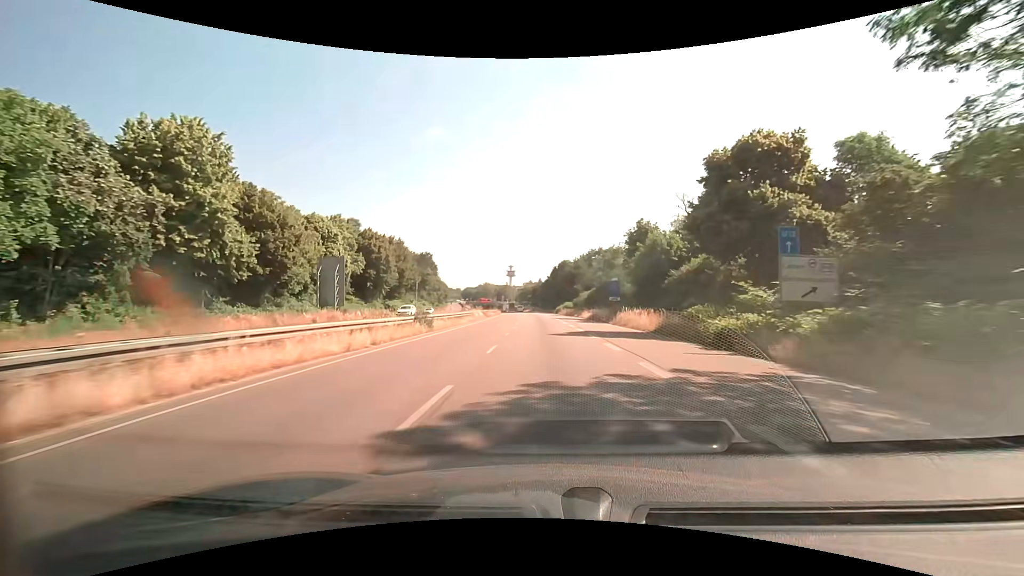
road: trunk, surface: asphalt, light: Day
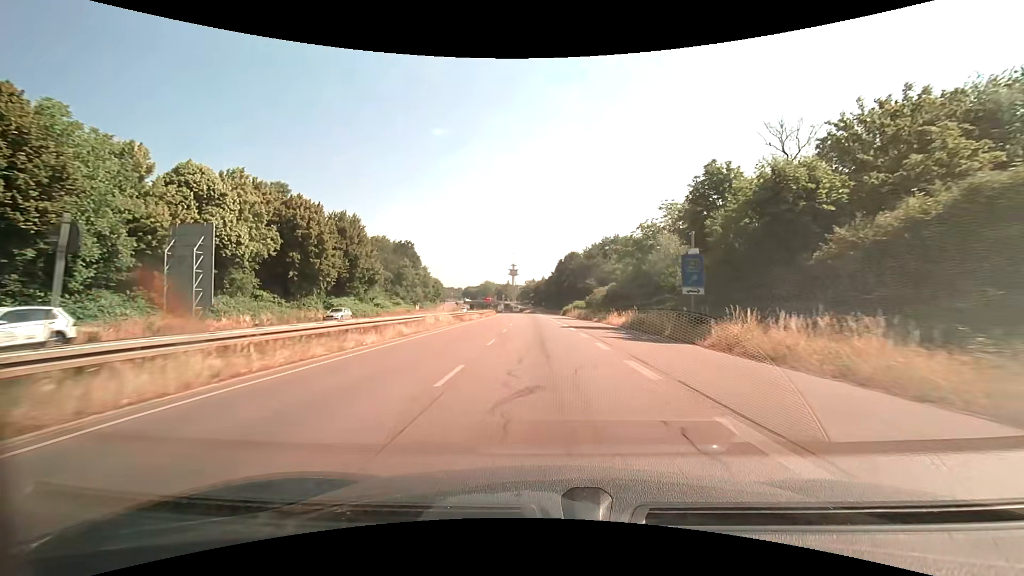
(-0.1, +24.0) m; -1°
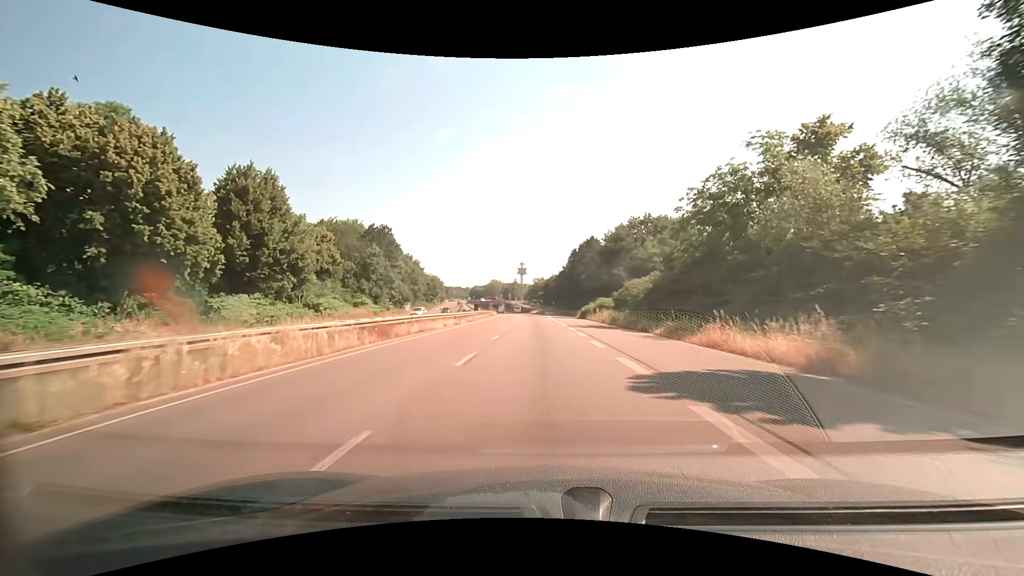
(-0.2, +23.9) m; -1°
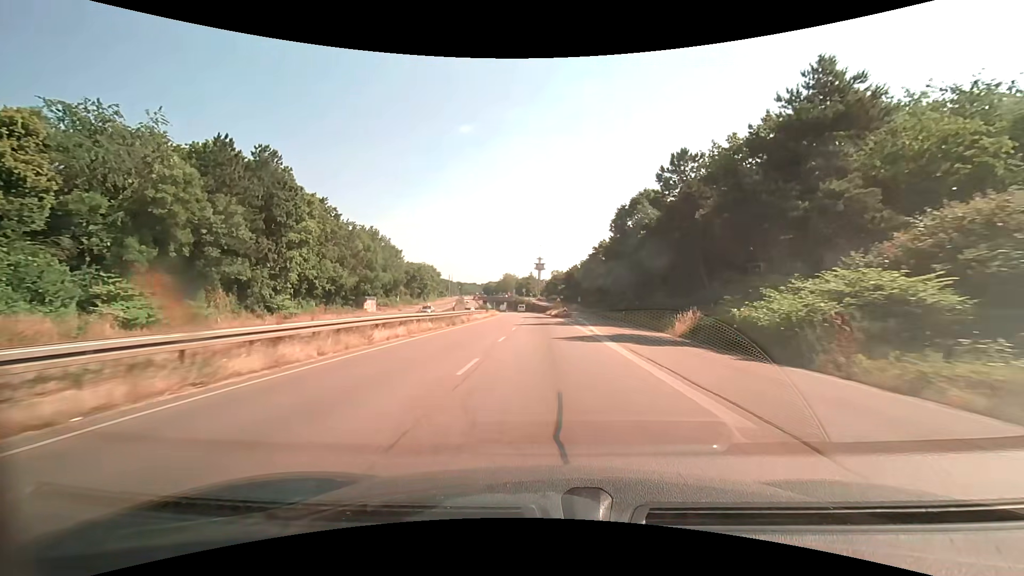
(-0.9, +46.4) m; -2°
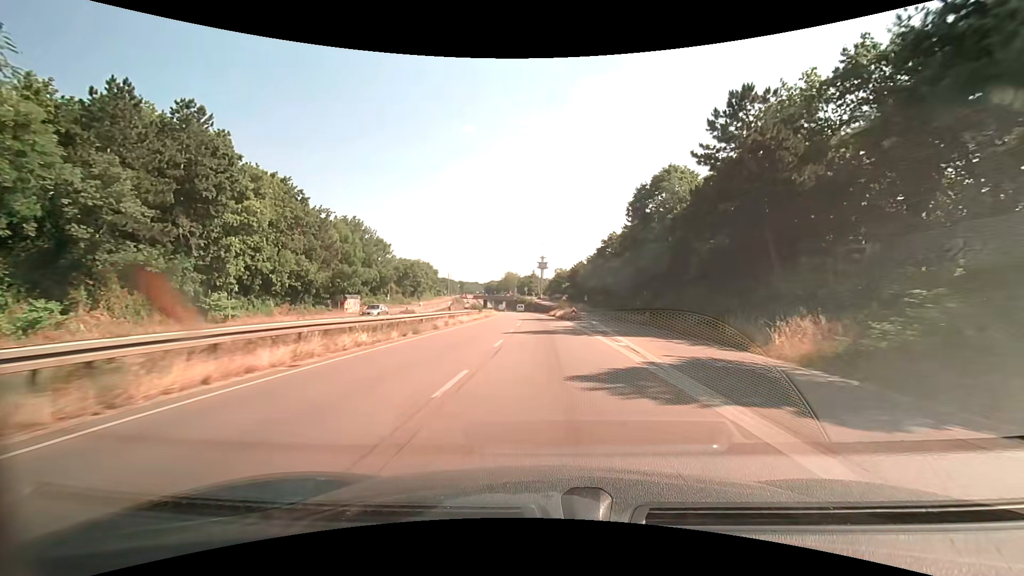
(0.0, +11.3) m; 0°
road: trunk_link
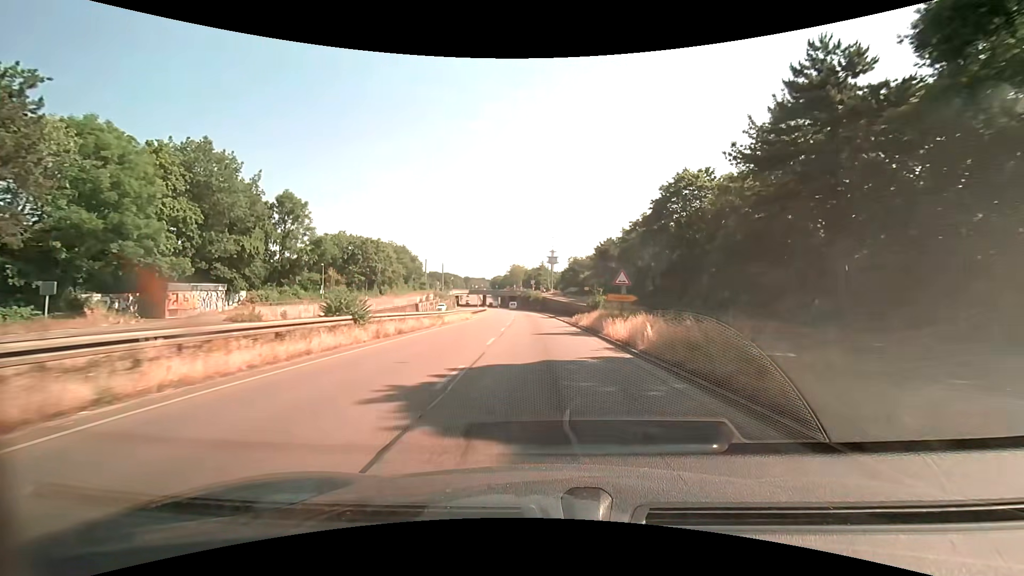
(-0.5, +44.1) m; -1°
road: trunk
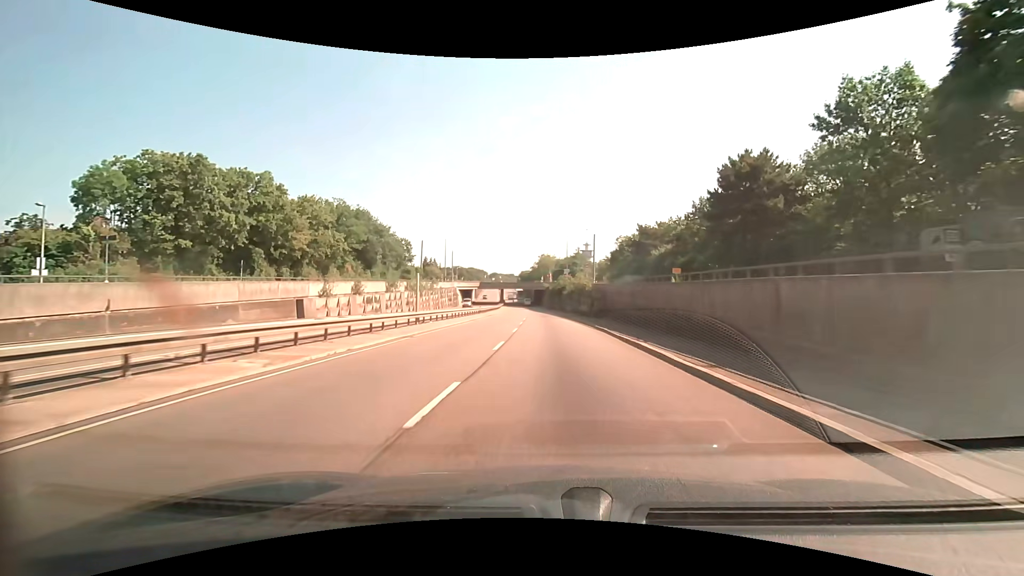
(-1.5, +54.2) m; -3°
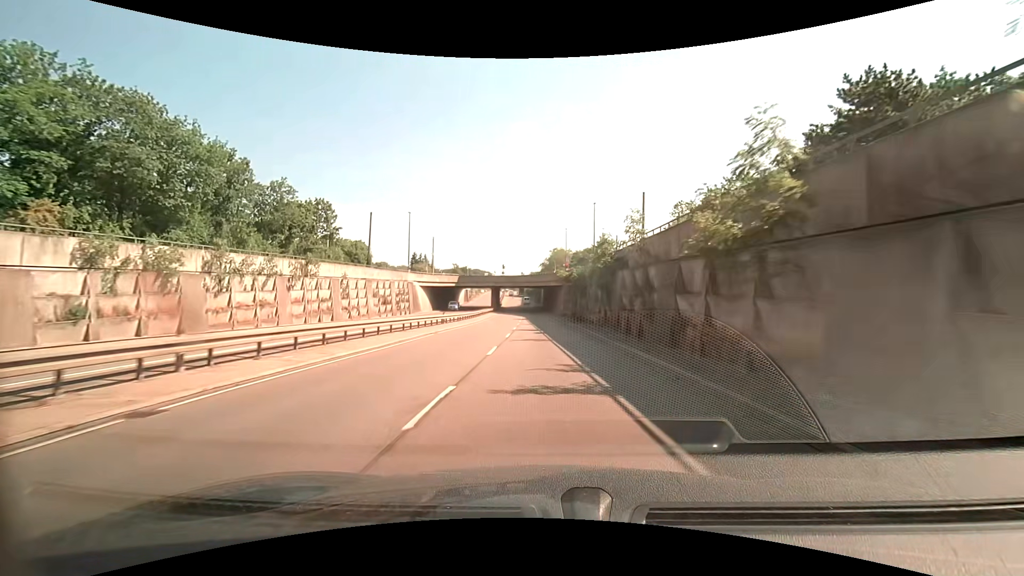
(-0.3, +53.8) m; -1°
(0, +10) (0, +20) (0, +30) (0, +40) (-1, +50) (-1, +60) (-2, +70) (-2, +80) (-2, +90) (-3, +100) m
